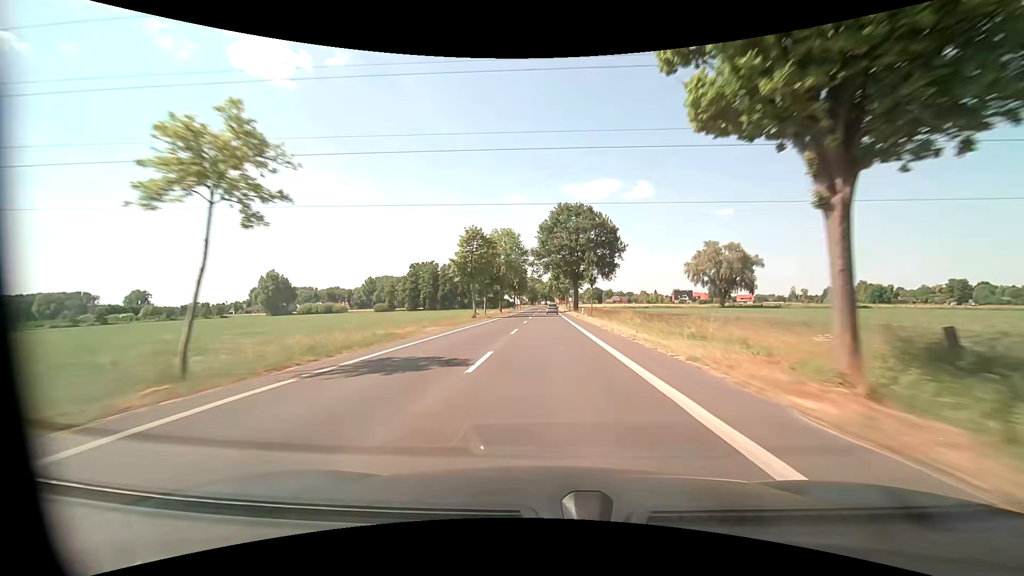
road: tertiary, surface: asphalt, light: Day
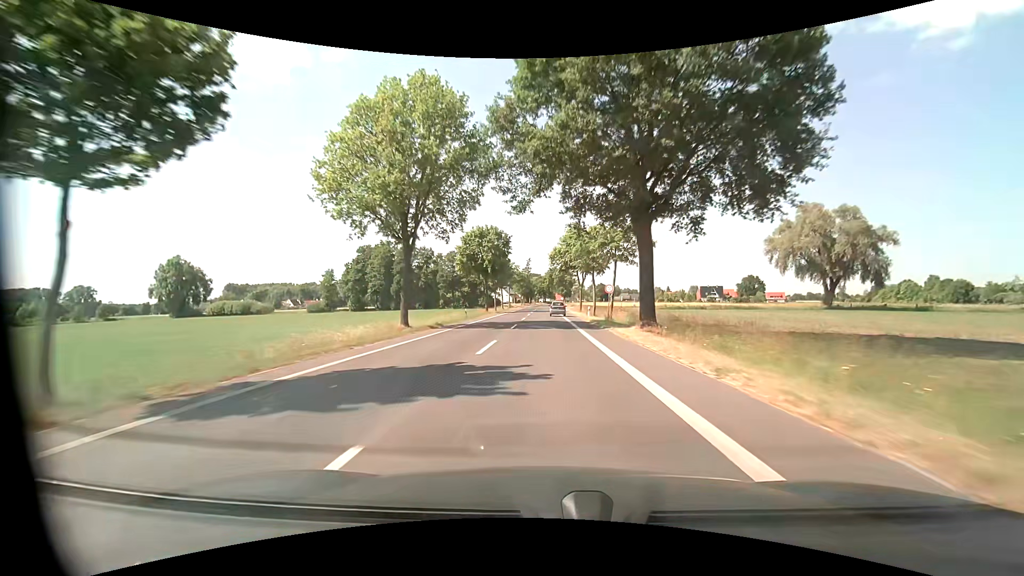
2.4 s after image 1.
(+0.4, +58.7) m; 0°
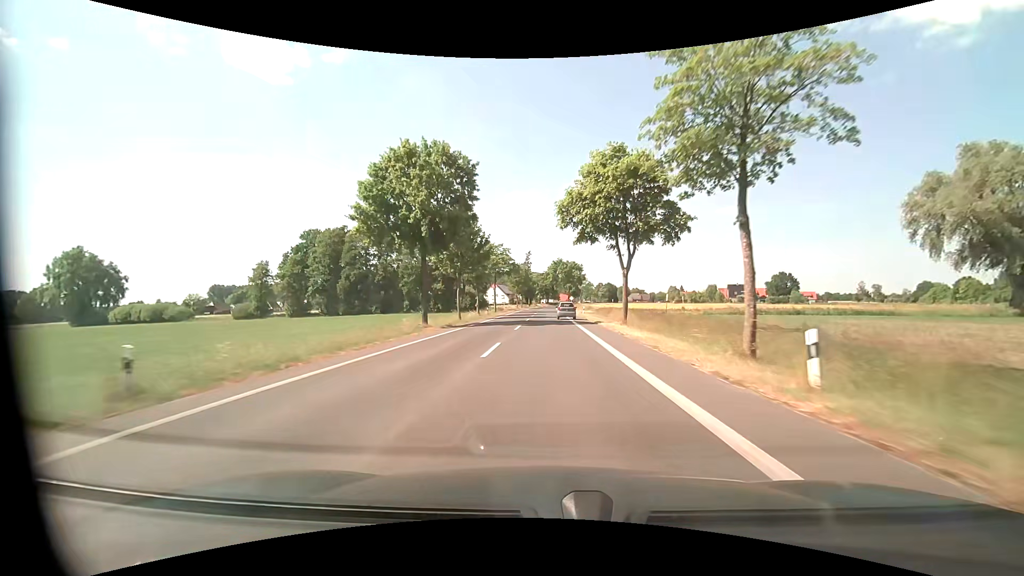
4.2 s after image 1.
(-0.2, +37.6) m; 0°
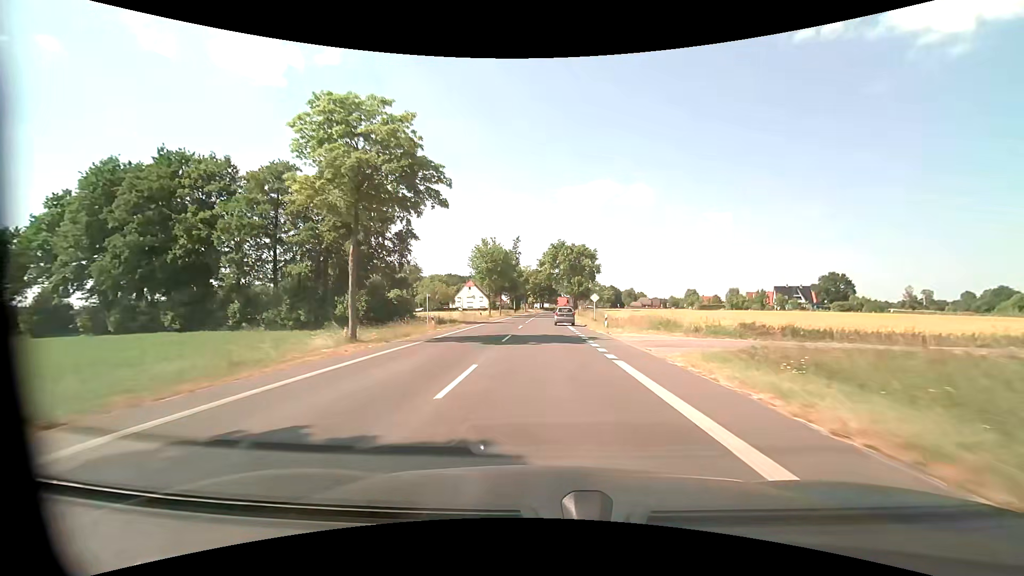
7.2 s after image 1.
(+0.1, +55.0) m; 0°
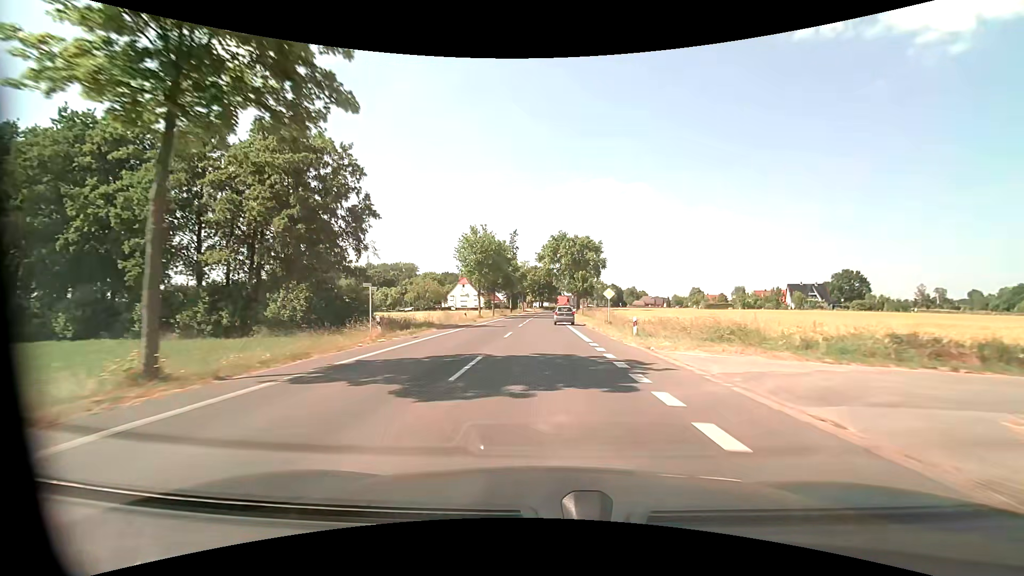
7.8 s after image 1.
(0.0, +10.8) m; 0°
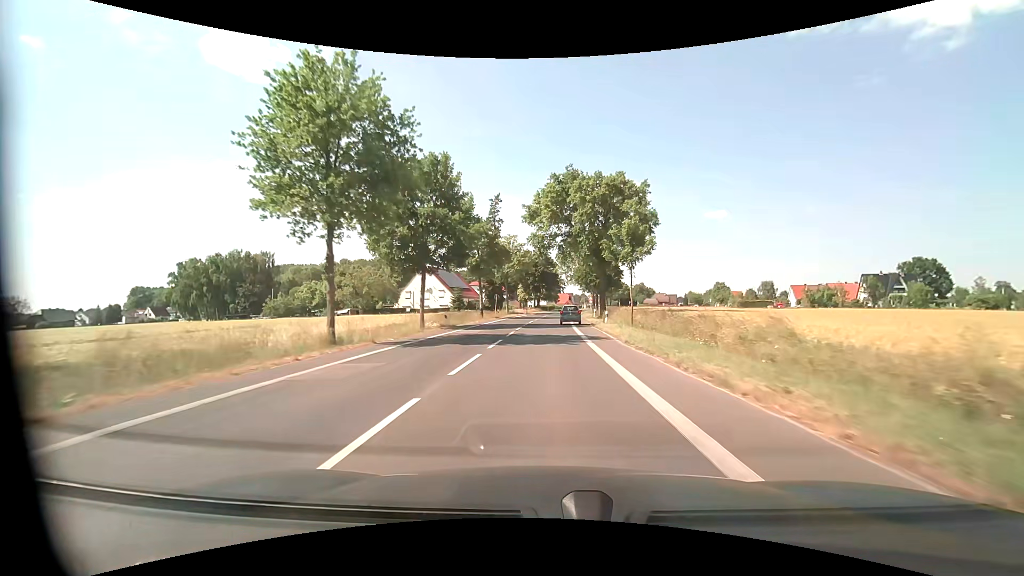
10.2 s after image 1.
(+0.1, +43.5) m; 0°
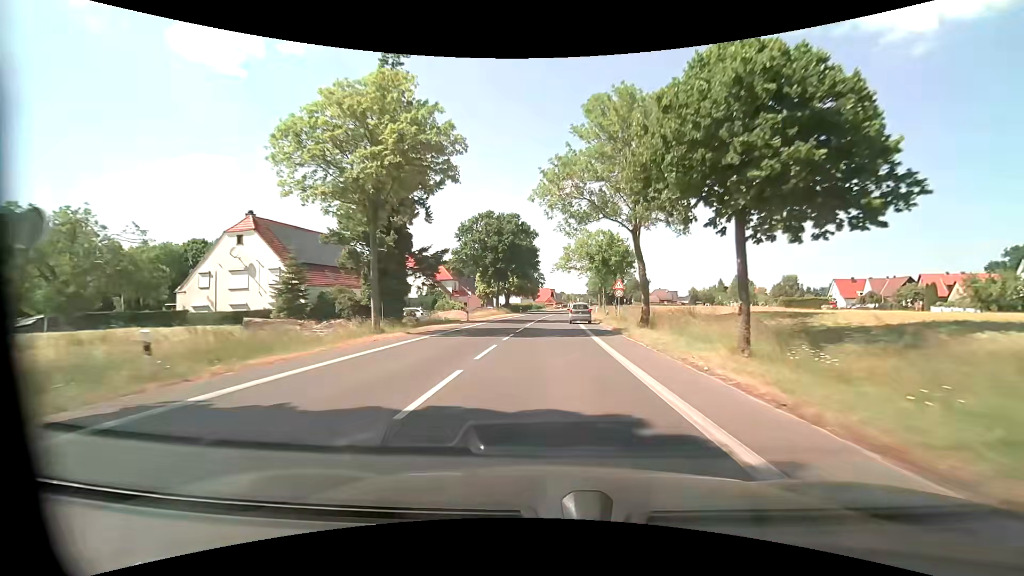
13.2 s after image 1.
(+0.9, +54.1) m; +2°
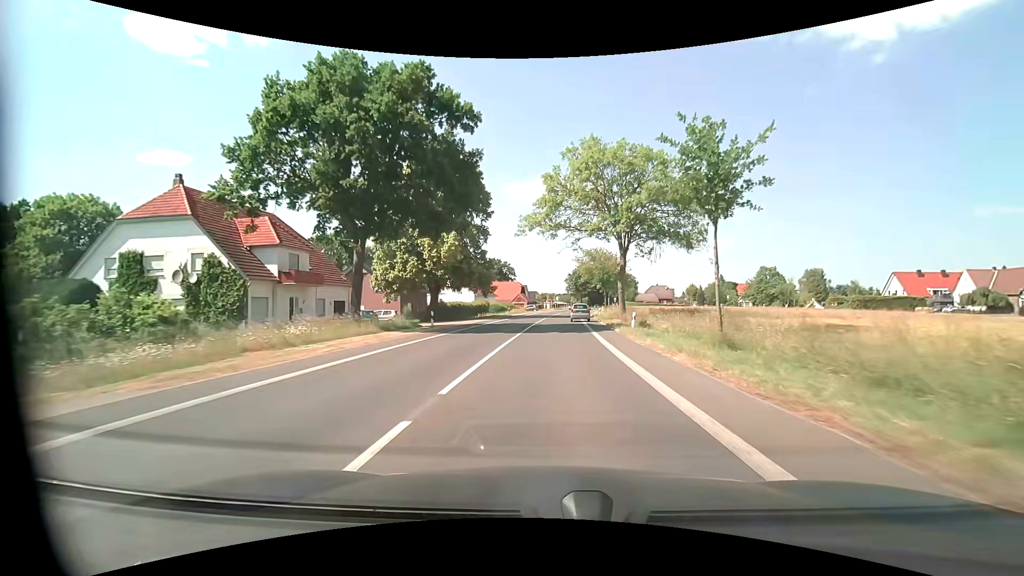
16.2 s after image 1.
(+1.2, +47.3) m; +3°
(0, +10) (0, +20) (+1, +30) (+1, +40) (+2, +50) (+2, +60) (+3, +70) (+4, +80) (+5, +90) (+6, +100) m
